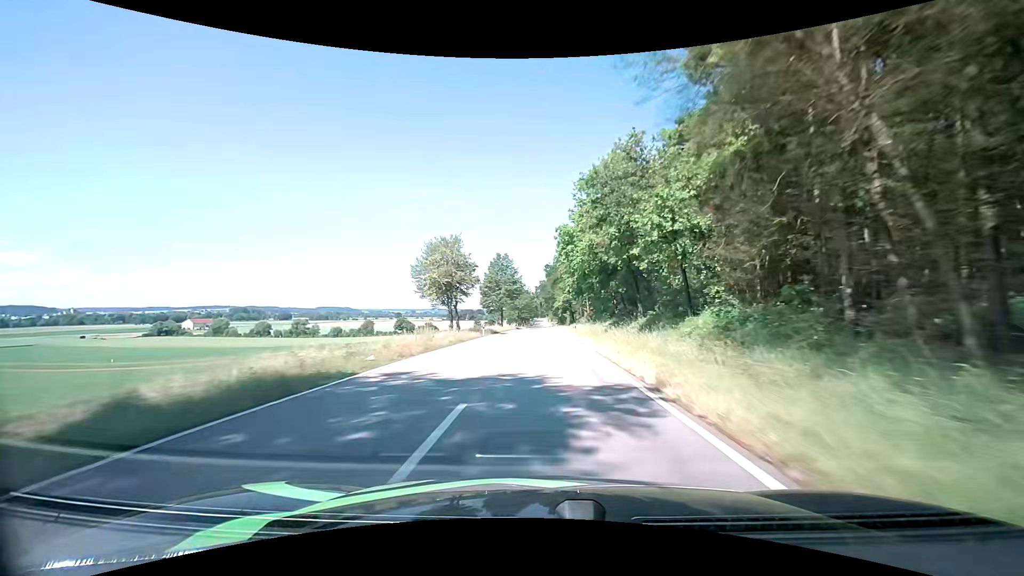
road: tertiary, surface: asphalt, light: Day
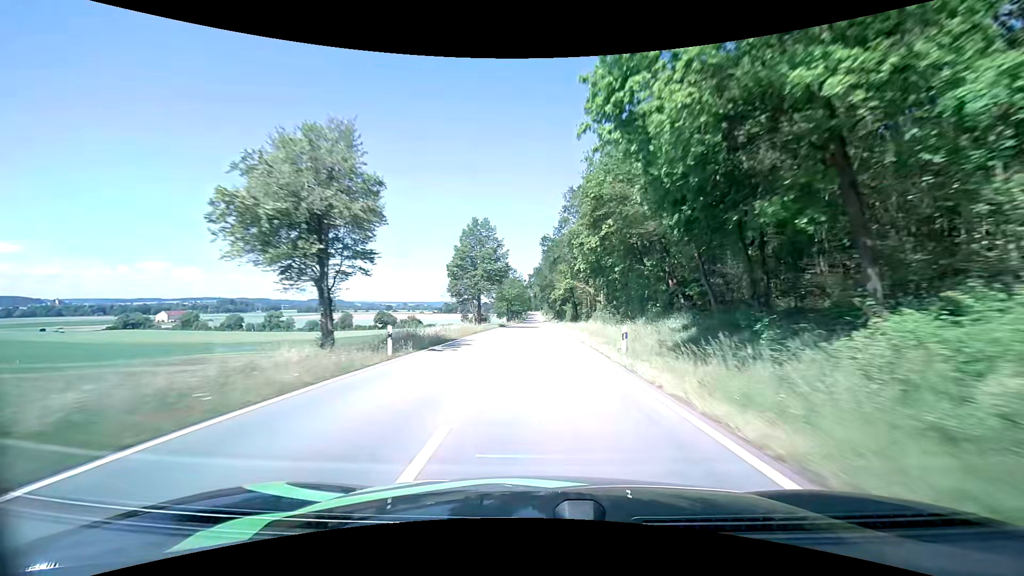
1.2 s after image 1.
(+0.2, +26.4) m; +1°
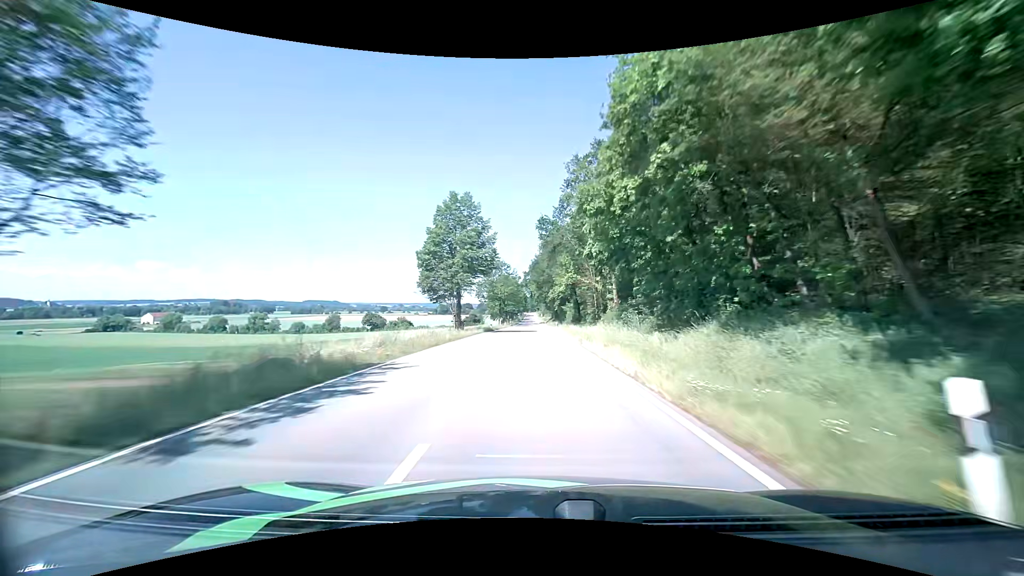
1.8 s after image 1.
(0.0, +13.2) m; 0°
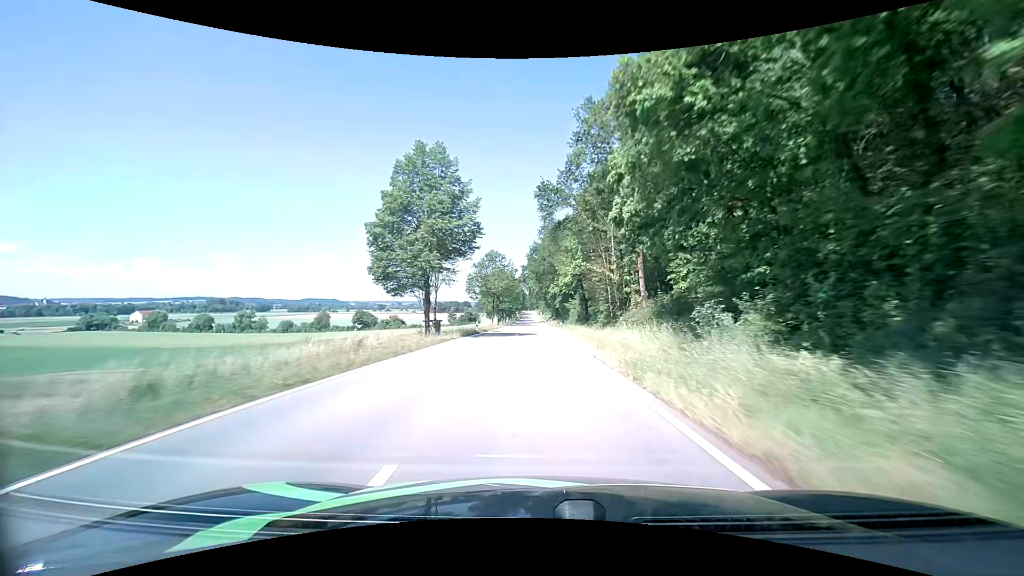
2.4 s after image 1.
(+0.1, +13.2) m; +1°
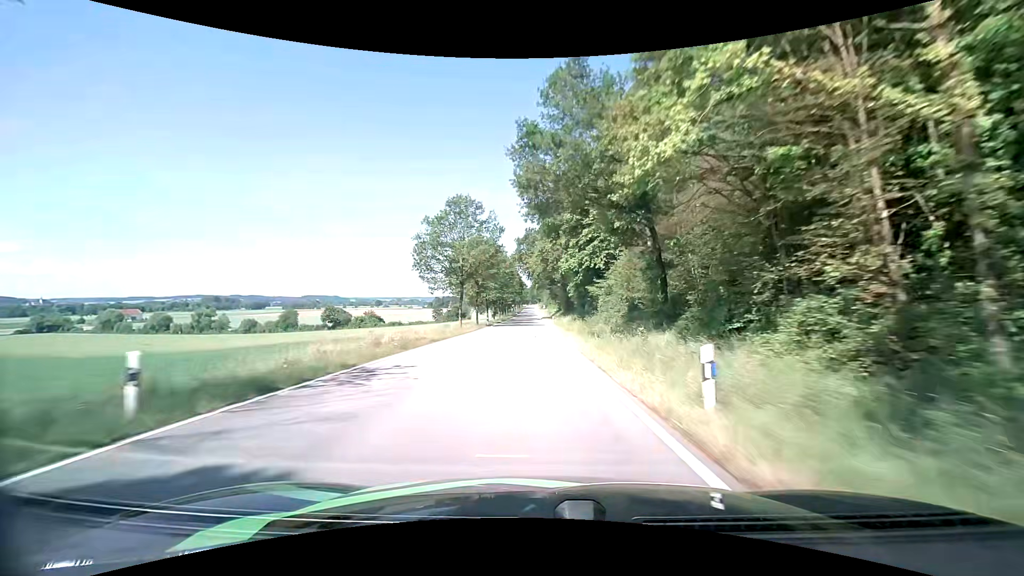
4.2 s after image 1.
(-0.1, +39.5) m; 0°
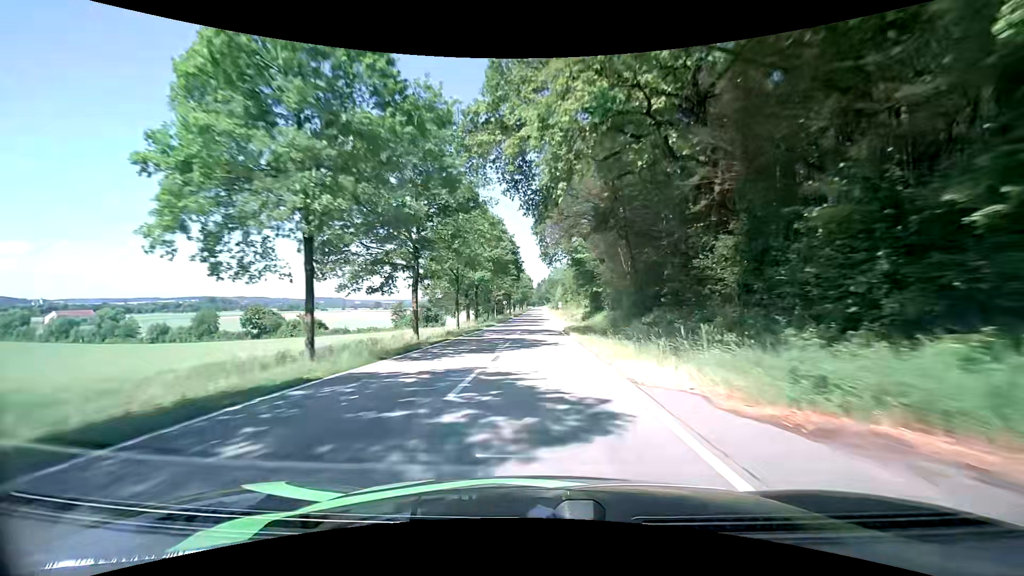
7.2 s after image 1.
(-1.2, +64.8) m; -1°
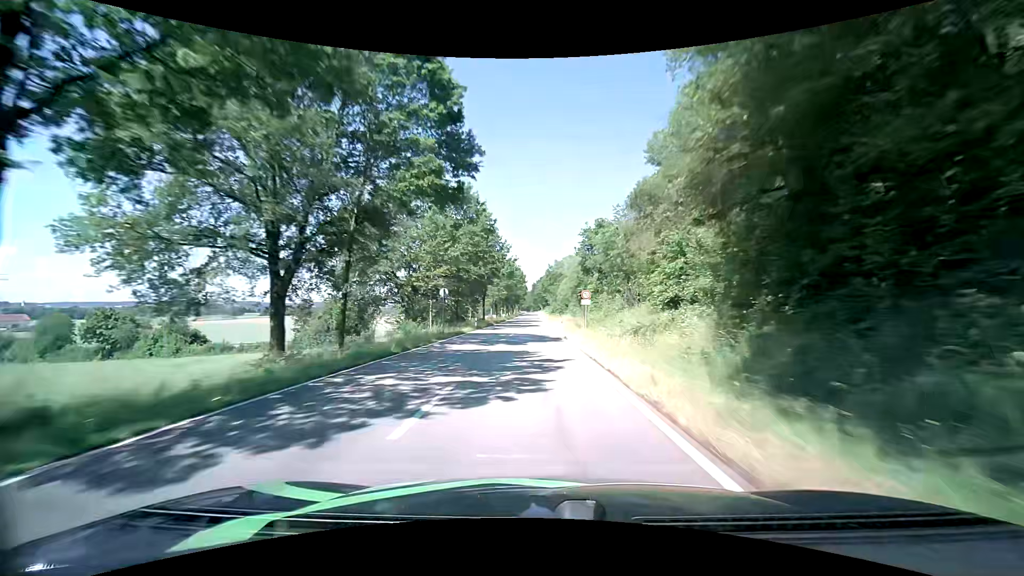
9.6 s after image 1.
(+0.3, +52.3) m; 0°
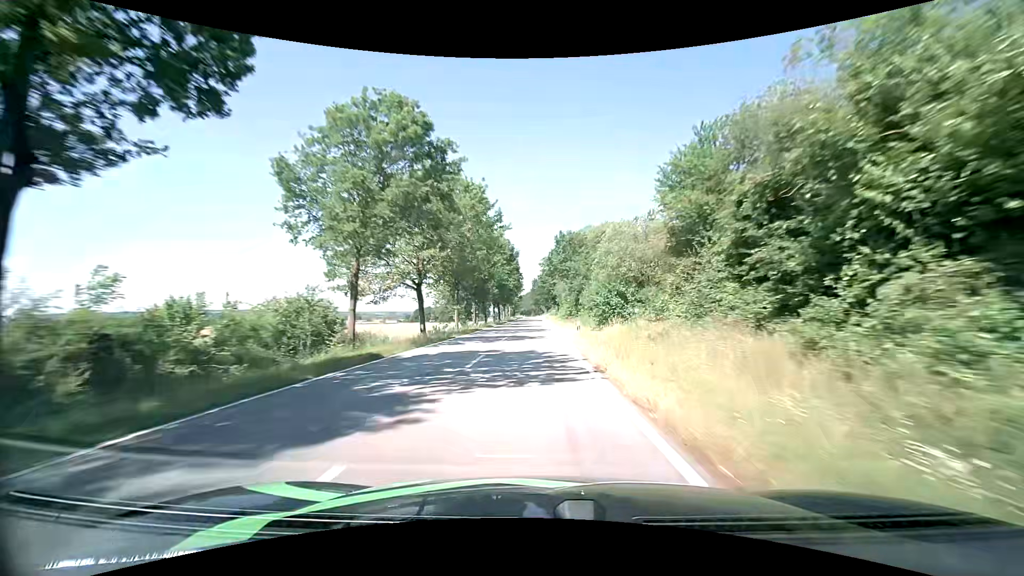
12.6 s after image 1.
(+0.1, +67.4) m; 0°
(0, +10) (0, +20) (0, +30) (0, +40) (0, +50) (0, +60) (-1, +70) (-1, +80) (-1, +90) (-1, +100) m
